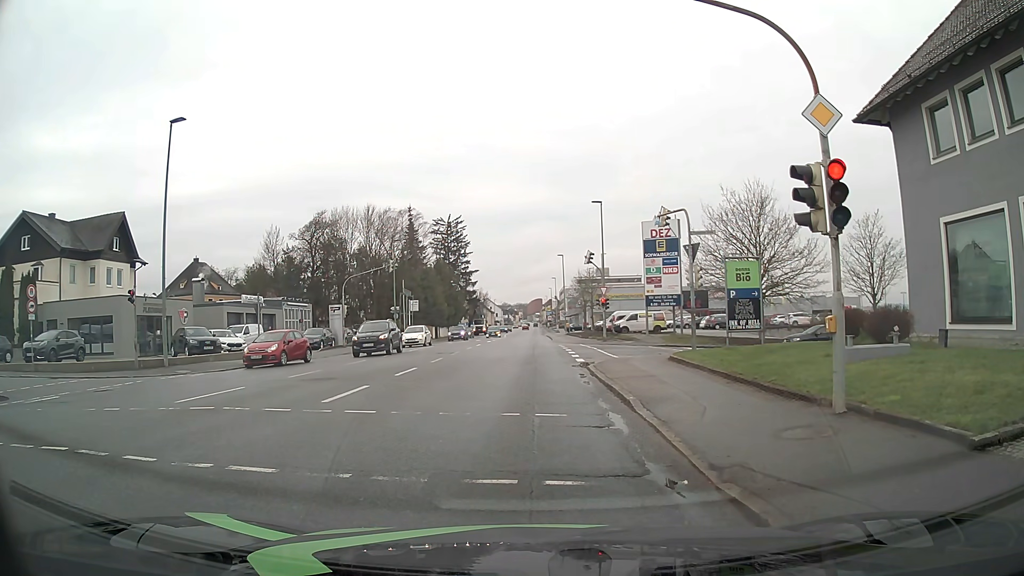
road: tertiary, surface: asphalt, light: Day
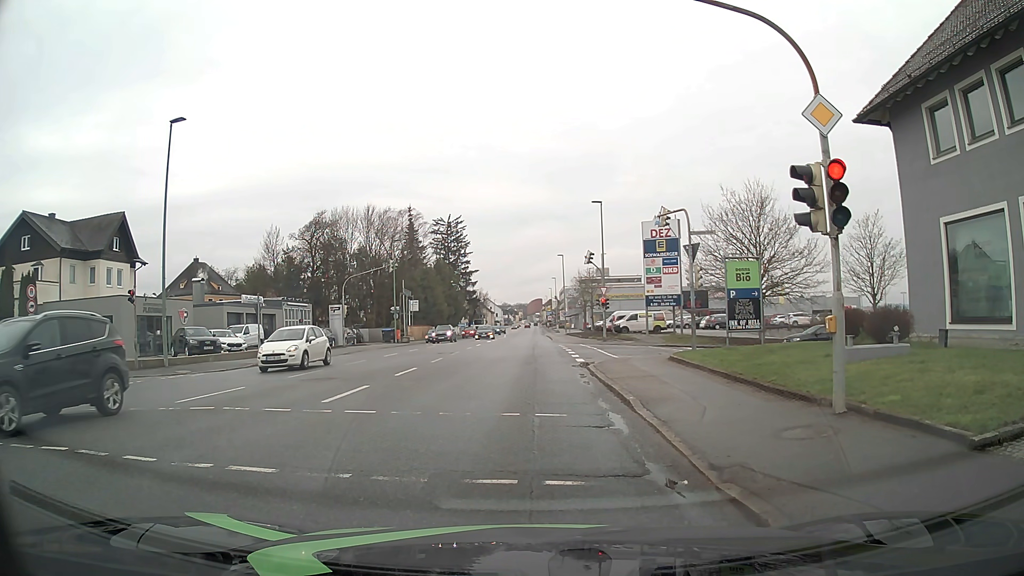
(0.0, 0.0) m; 0°
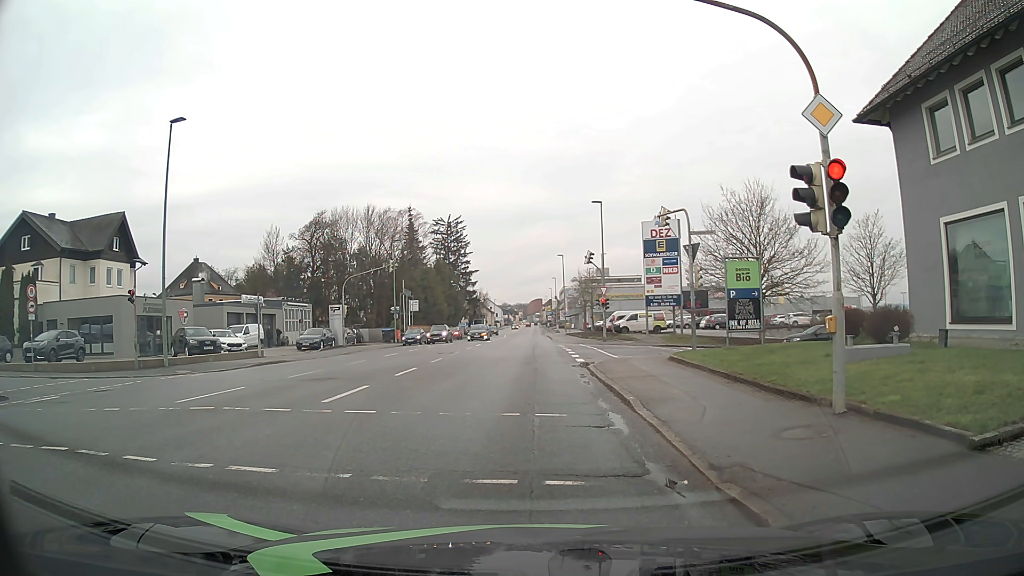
(0.0, 0.0) m; 0°
